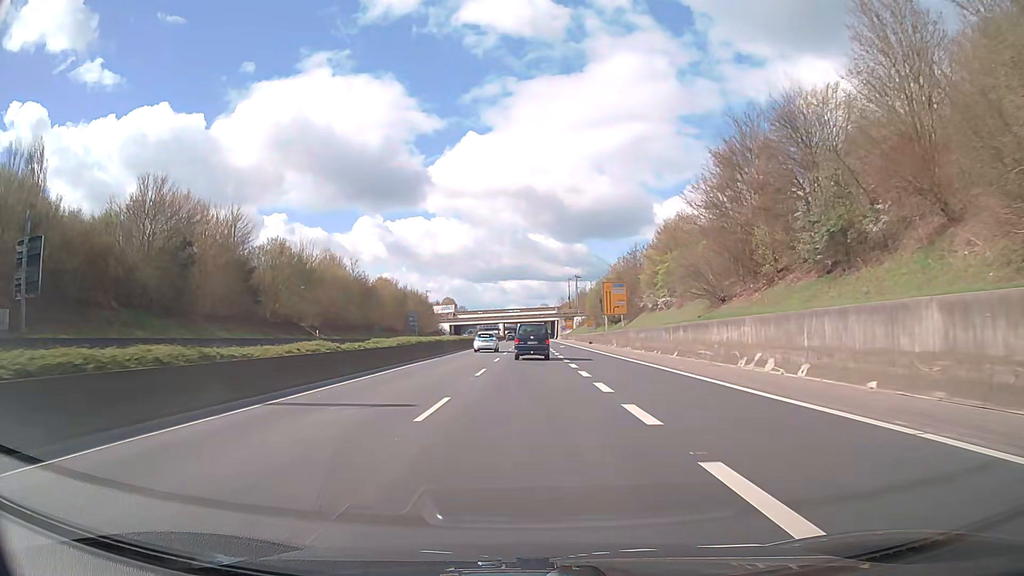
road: trunk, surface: asphalt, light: Day
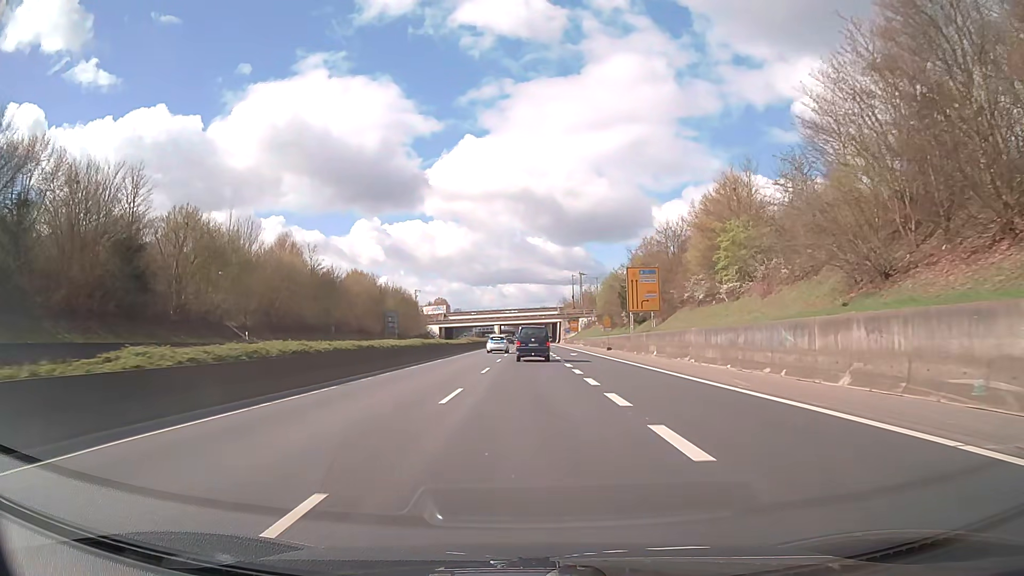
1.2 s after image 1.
(-0.2, +21.2) m; 0°
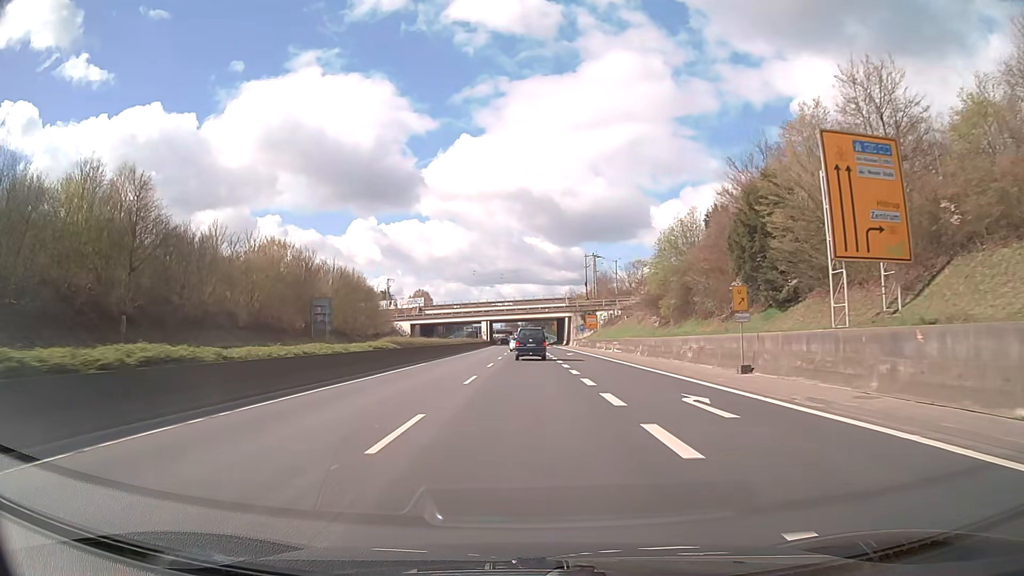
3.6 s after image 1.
(0.0, +42.5) m; 0°
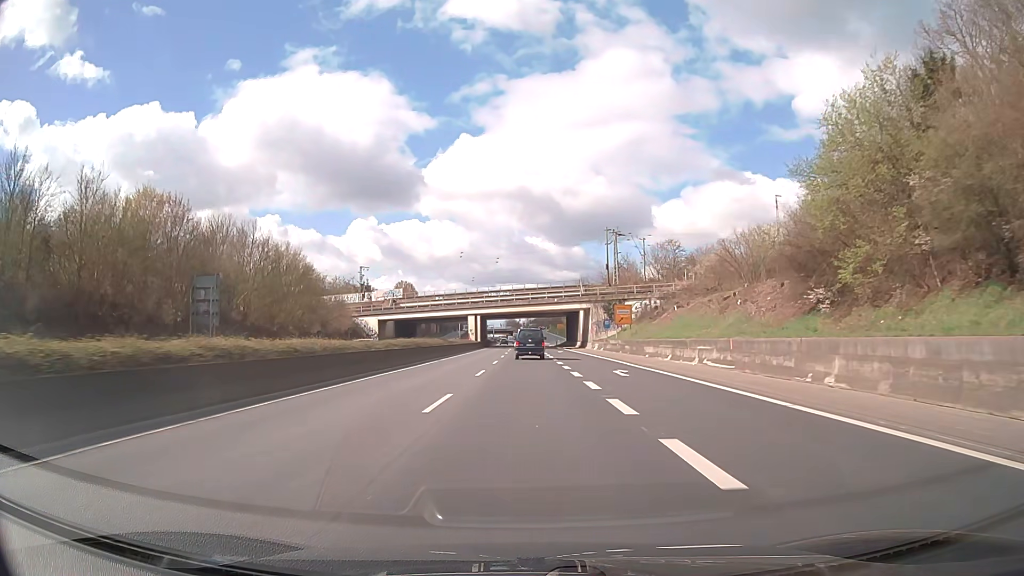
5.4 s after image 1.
(0.0, +32.1) m; 0°
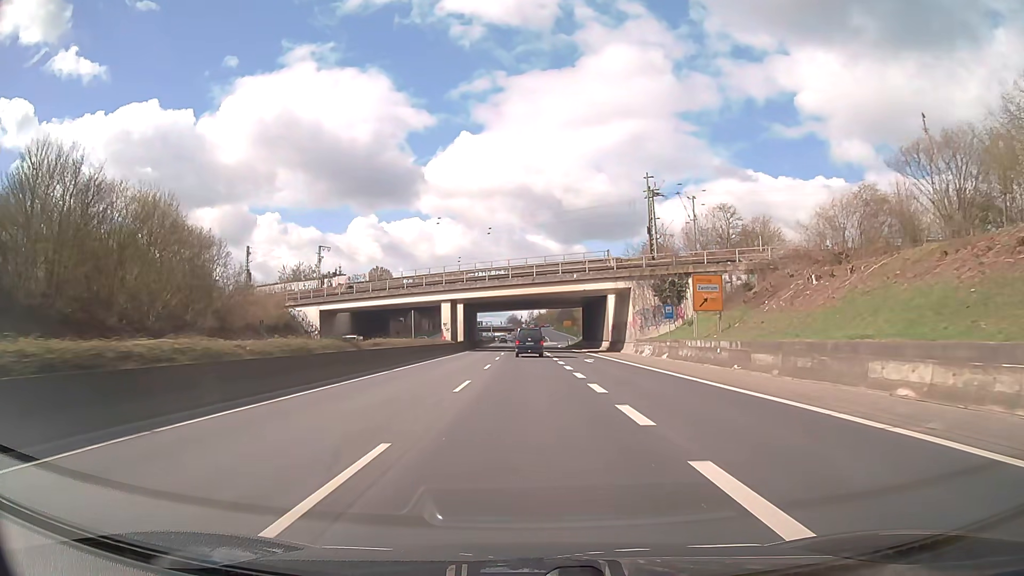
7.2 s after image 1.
(0.0, +32.2) m; 0°
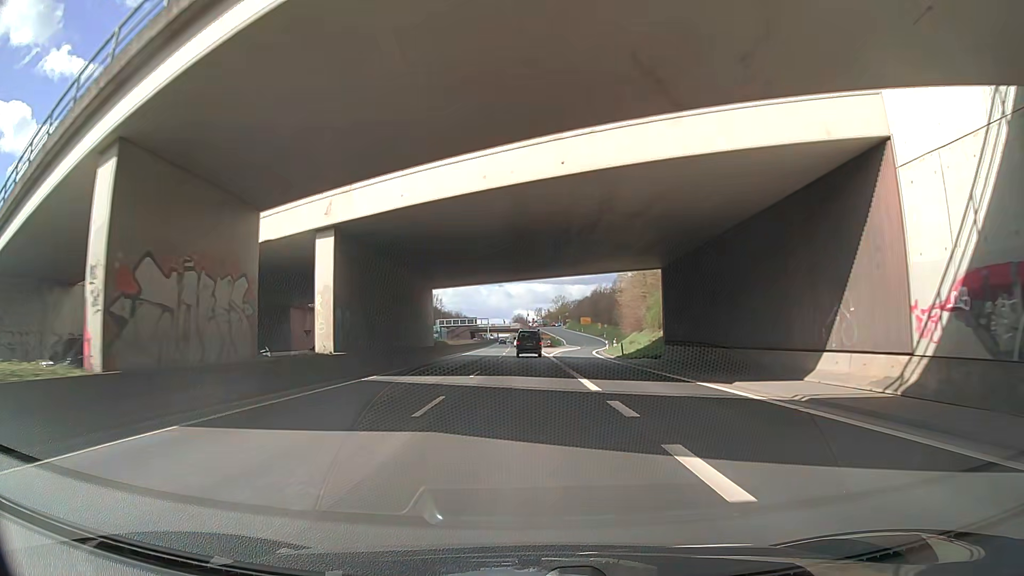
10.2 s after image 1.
(-0.2, +53.7) m; -1°
